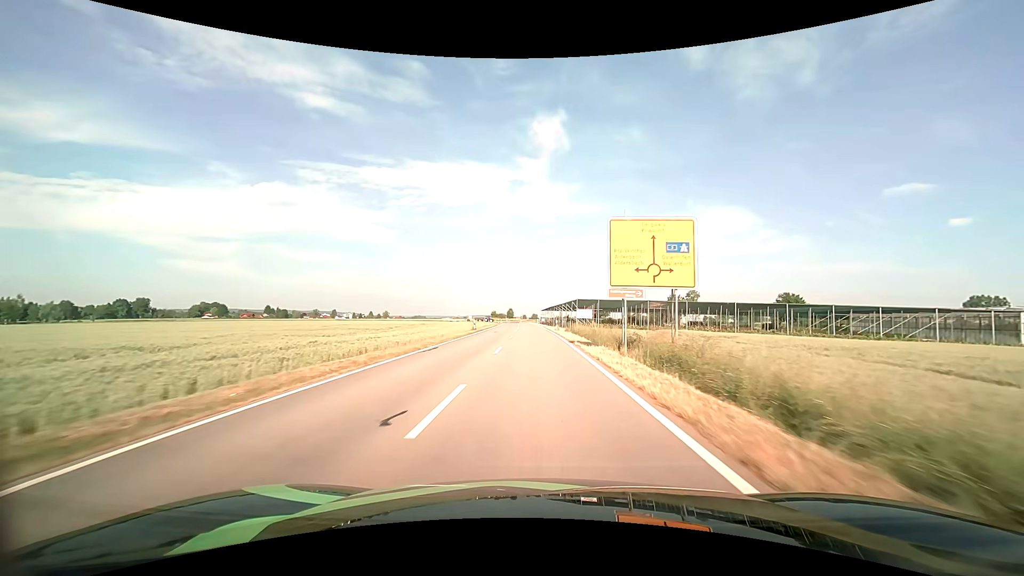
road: tertiary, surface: asphalt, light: Day
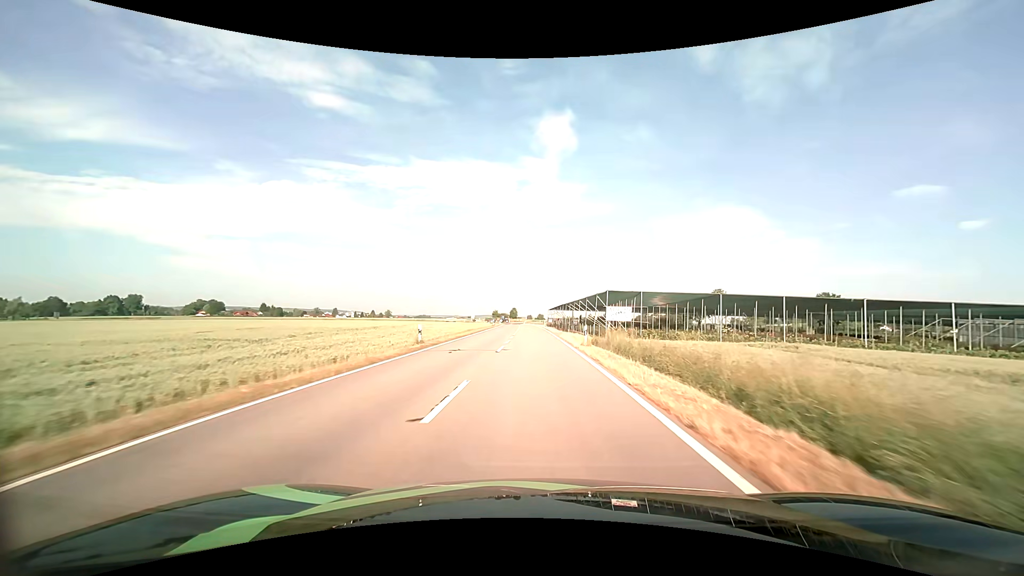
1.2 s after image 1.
(-0.1, +23.8) m; 0°
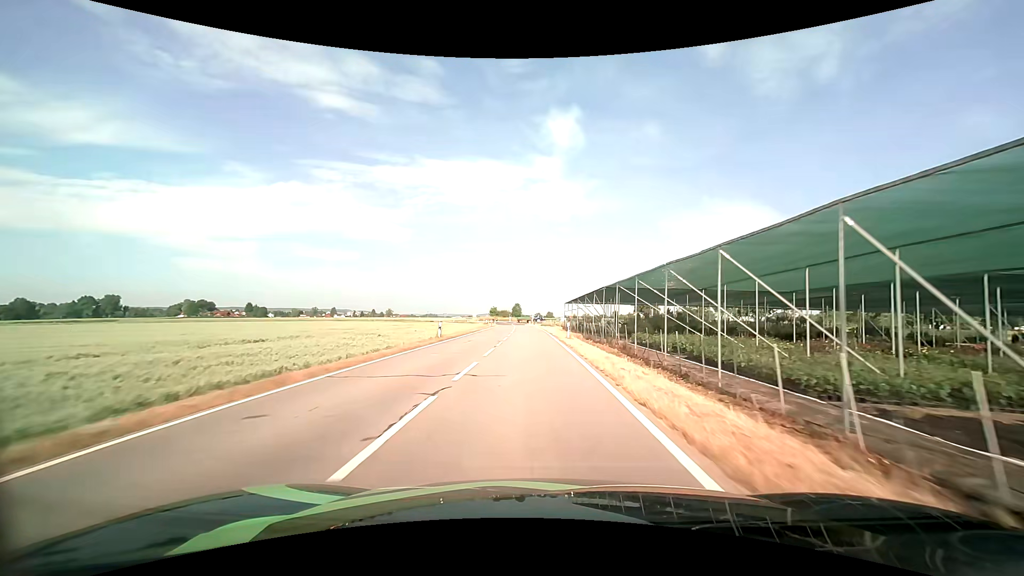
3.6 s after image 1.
(-0.4, +45.6) m; -1°
(0, +10) (0, +20) (0, +30) (-1, +40) (-1, +50) (-1, +60) (-2, +70) (-2, +80) (-3, +90) (-3, +100) m
